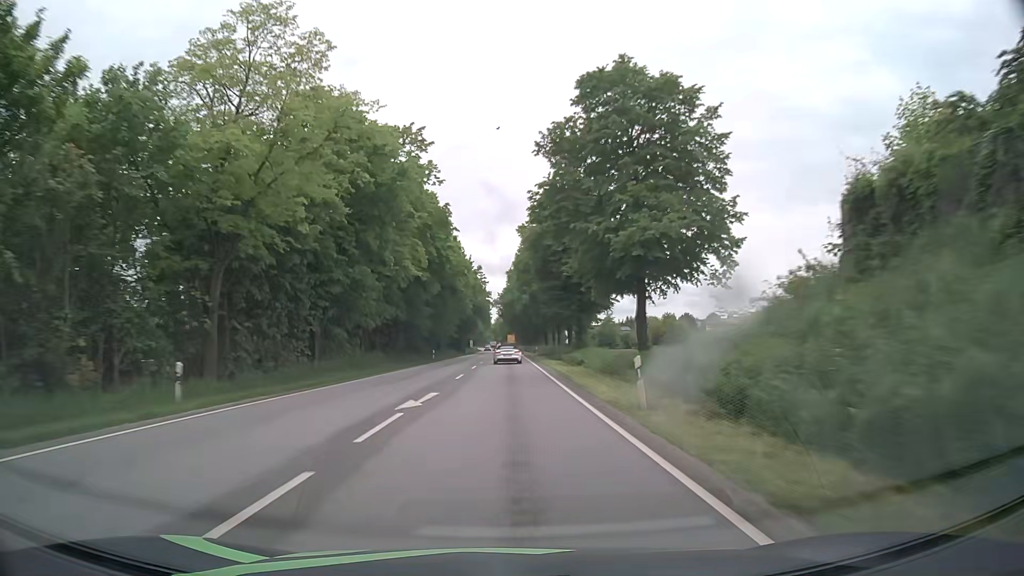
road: primary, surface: asphalt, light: Day
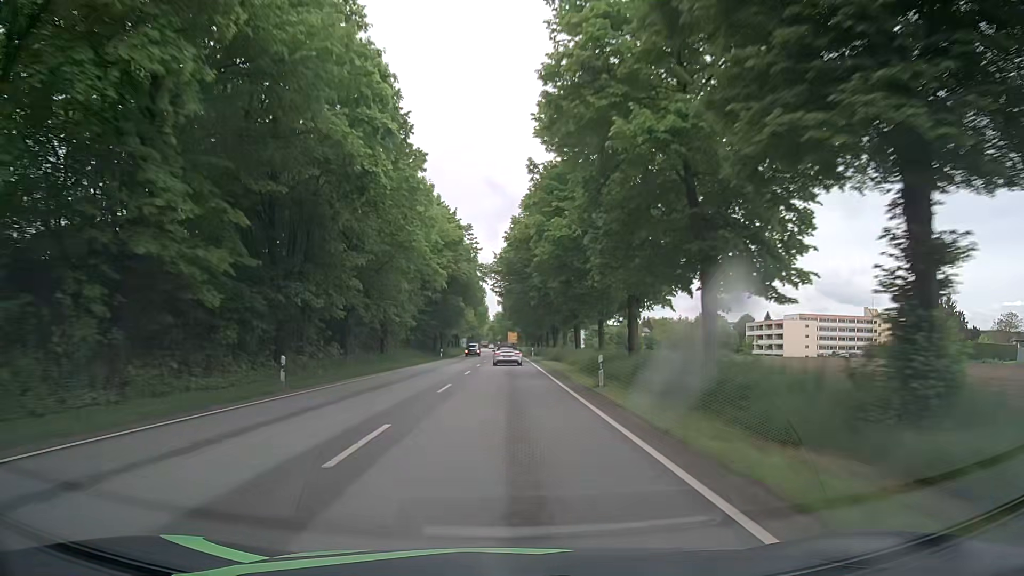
(-0.3, +42.7) m; -1°
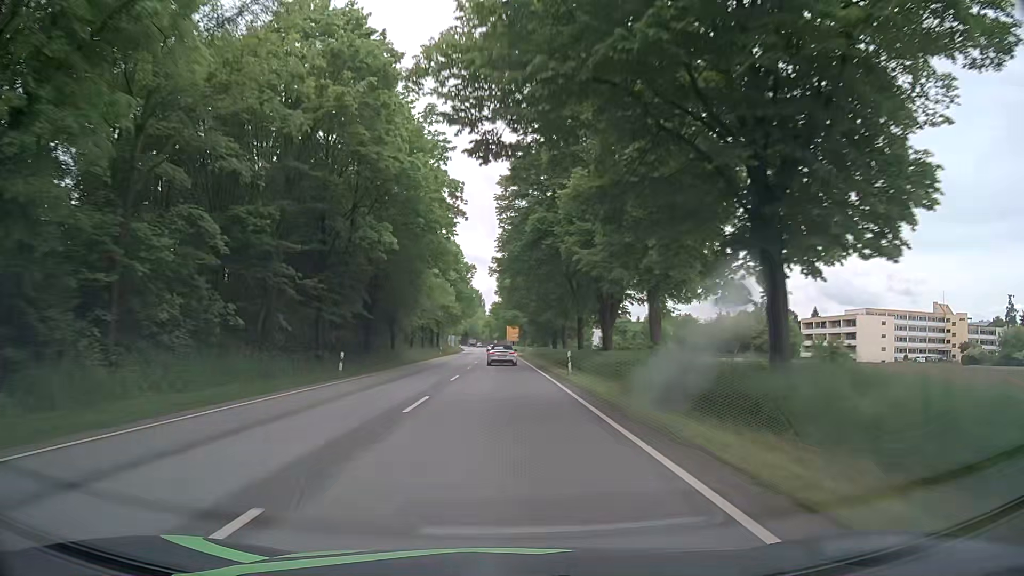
(+0.2, +42.3) m; -1°
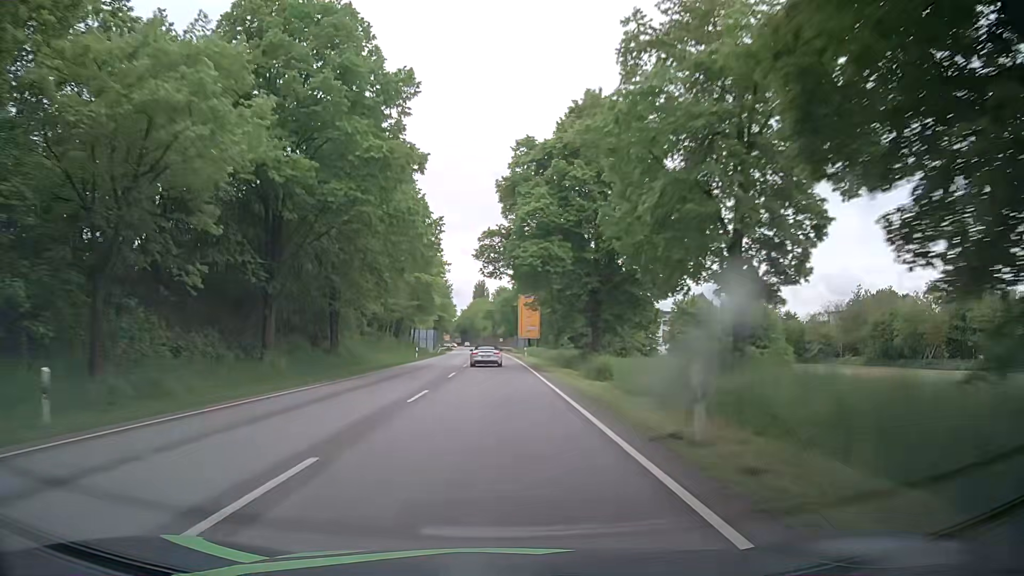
(+0.6, +68.9) m; 0°
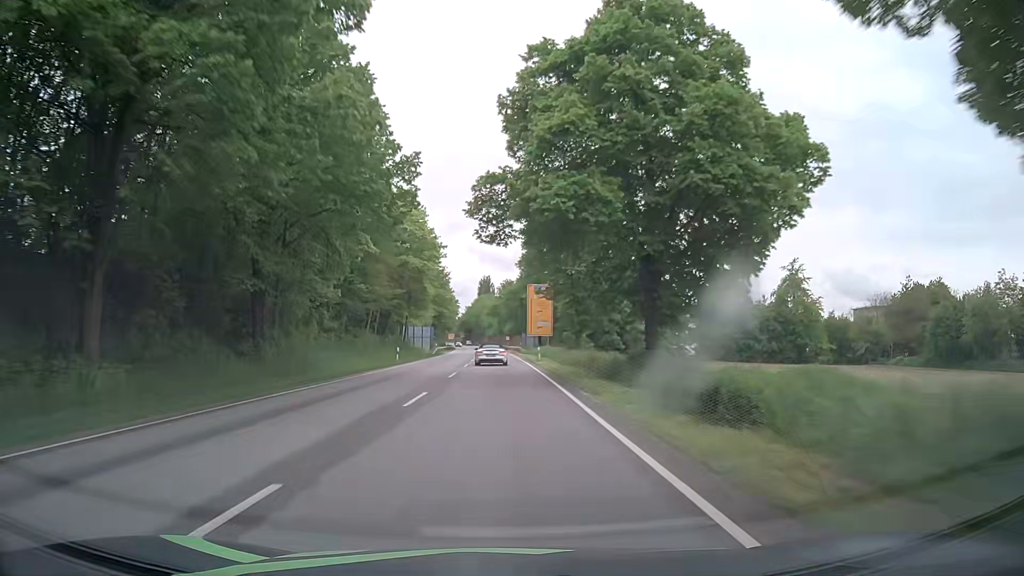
(-0.1, +13.5) m; -1°
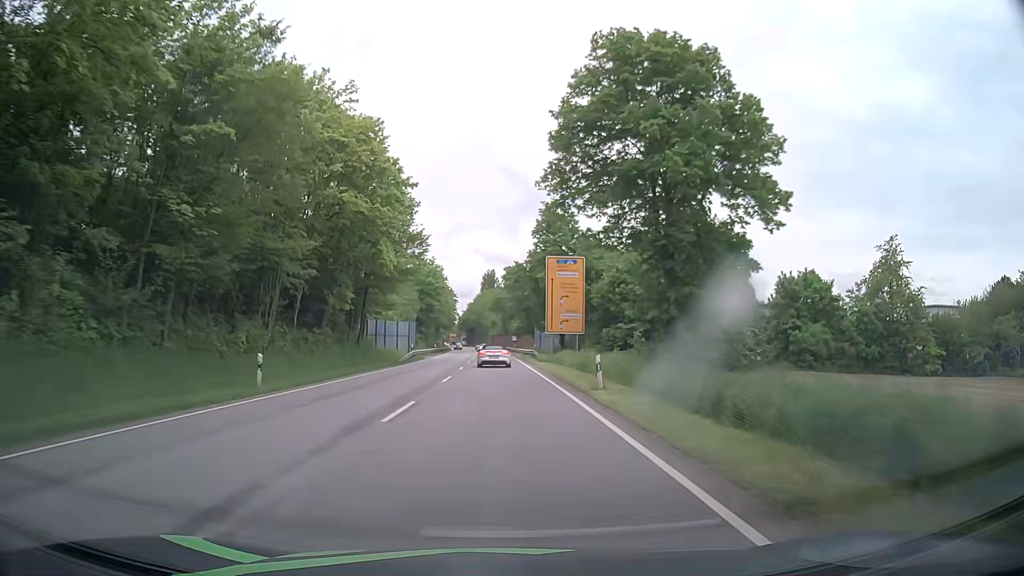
(0.0, +26.5) m; +1°
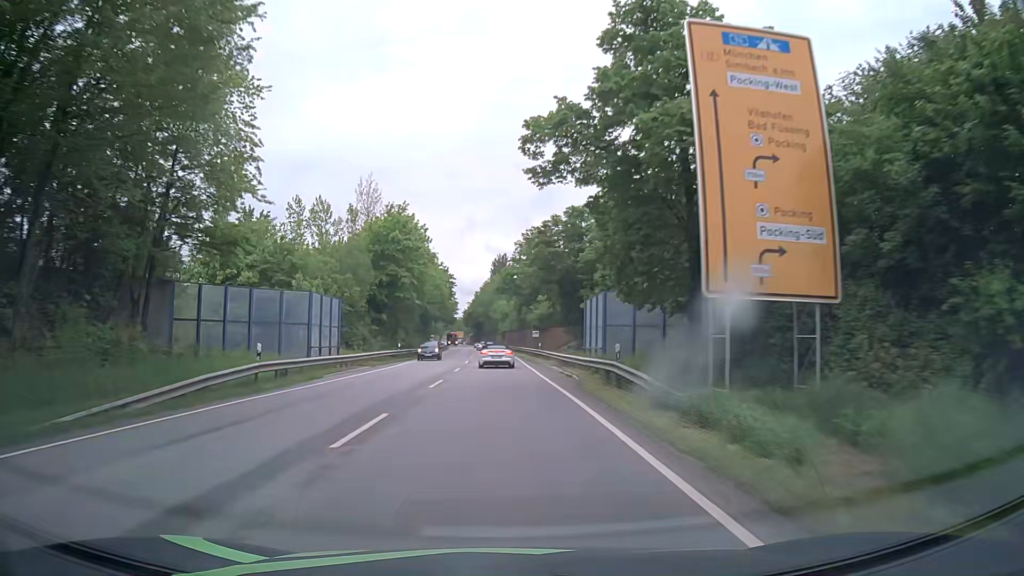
(-0.8, +38.5) m; -2°
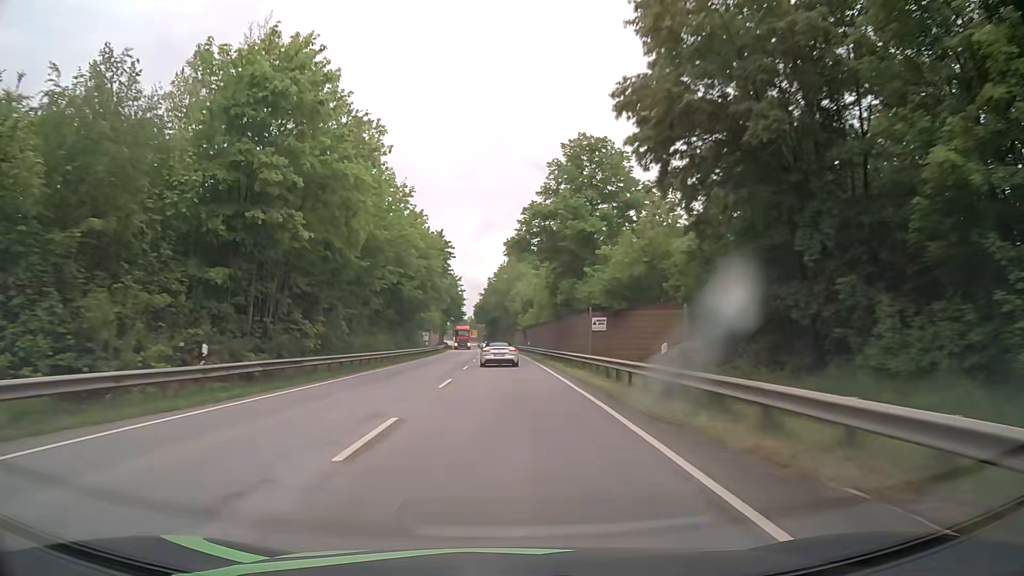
(-0.5, +36.5) m; -2°
(0, +10) (0, +20) (0, +30) (0, +40) (0, +50) (-1, +60) (-1, +70) (-1, +80) (-2, +90) (-2, +100) m
